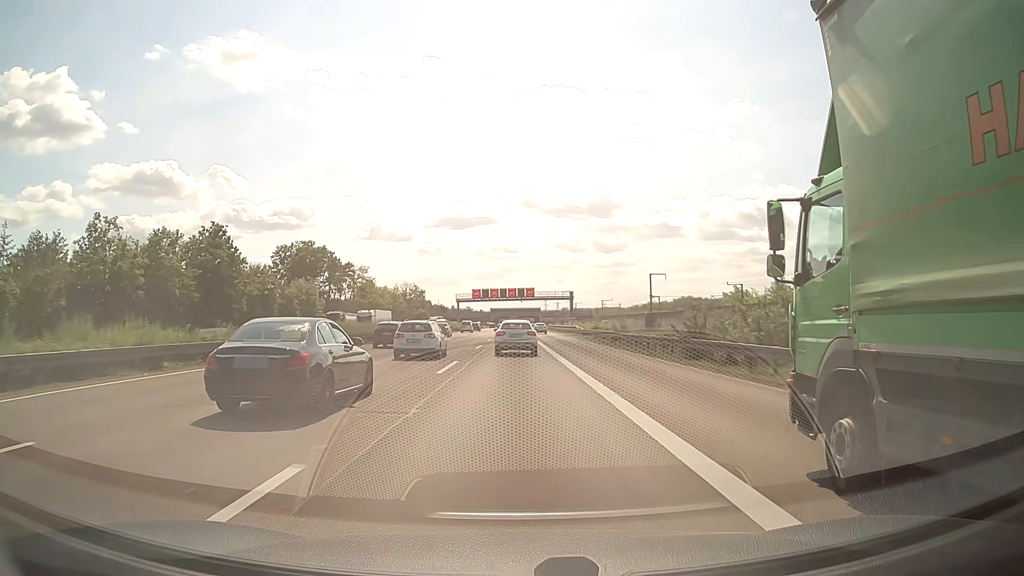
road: motorway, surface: asphalt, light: Day
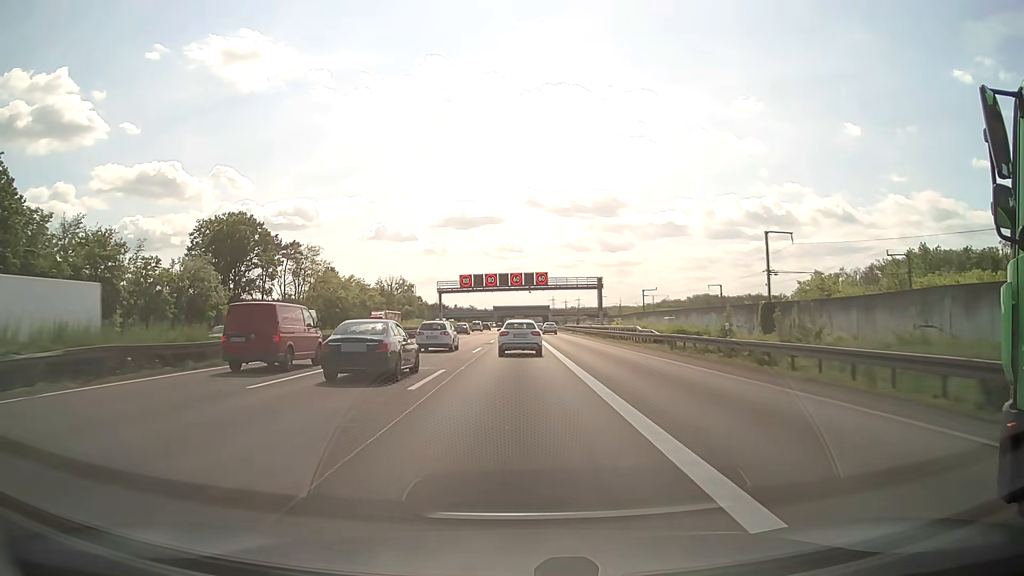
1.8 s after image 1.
(+0.2, +40.7) m; 0°
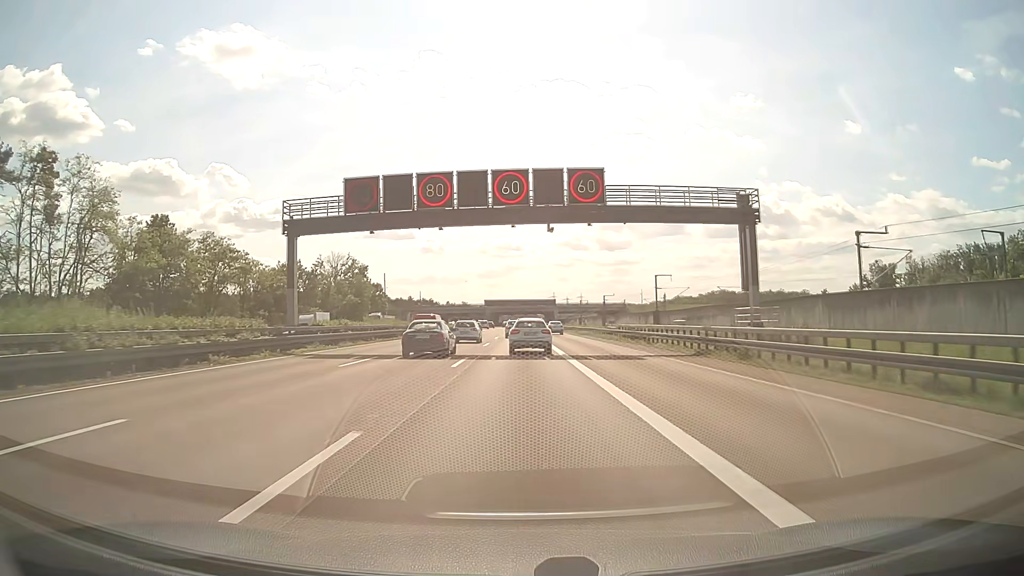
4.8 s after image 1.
(0.0, +65.4) m; 0°
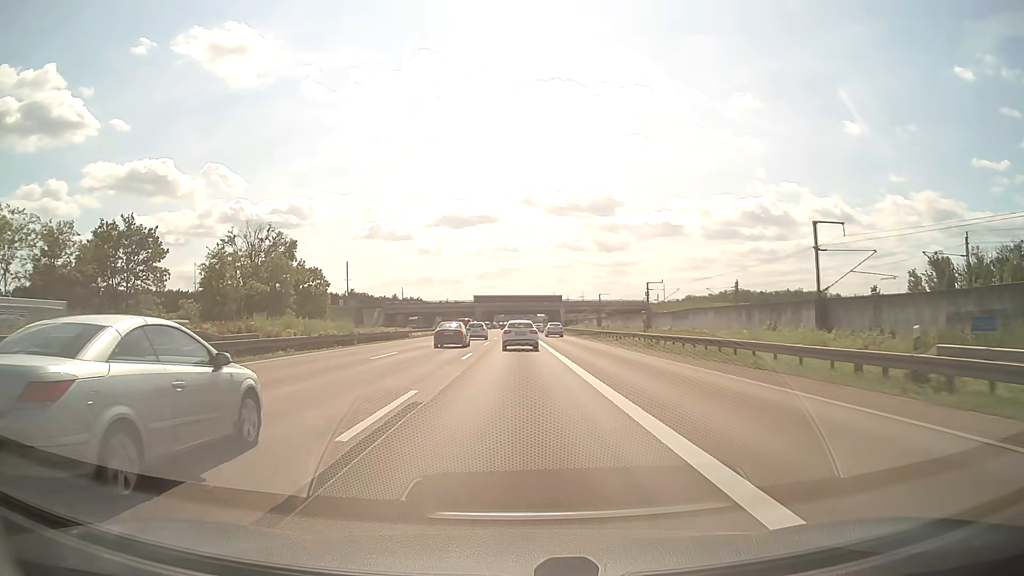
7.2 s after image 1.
(+0.1, +48.6) m; 0°
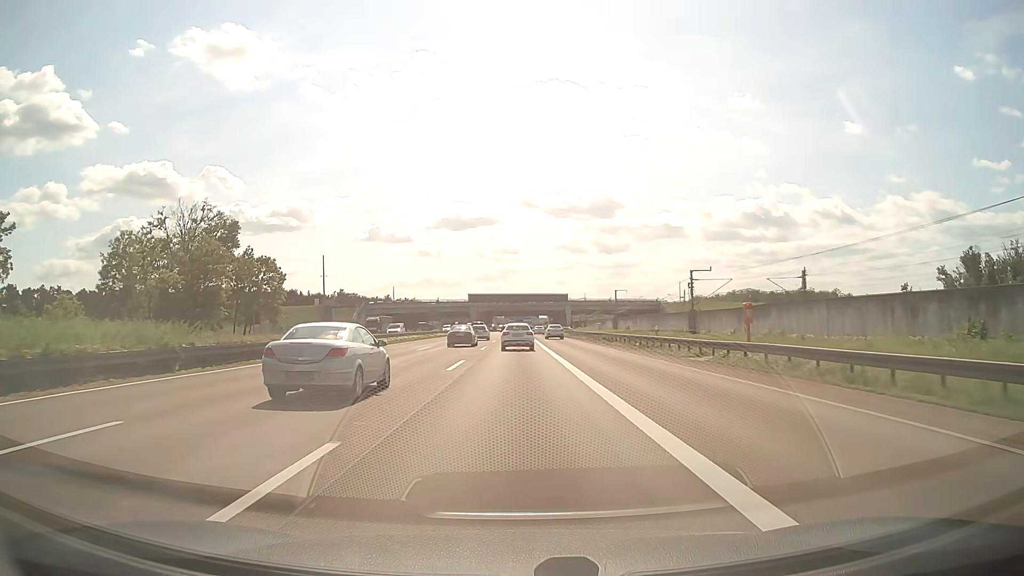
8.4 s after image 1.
(0.0, +23.2) m; 0°
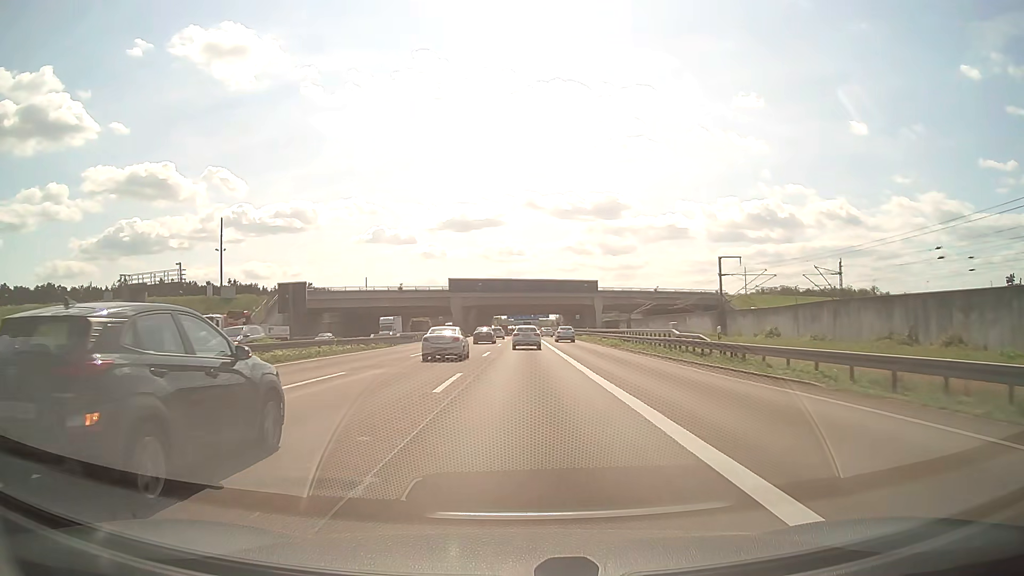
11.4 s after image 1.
(-0.3, +61.0) m; 0°
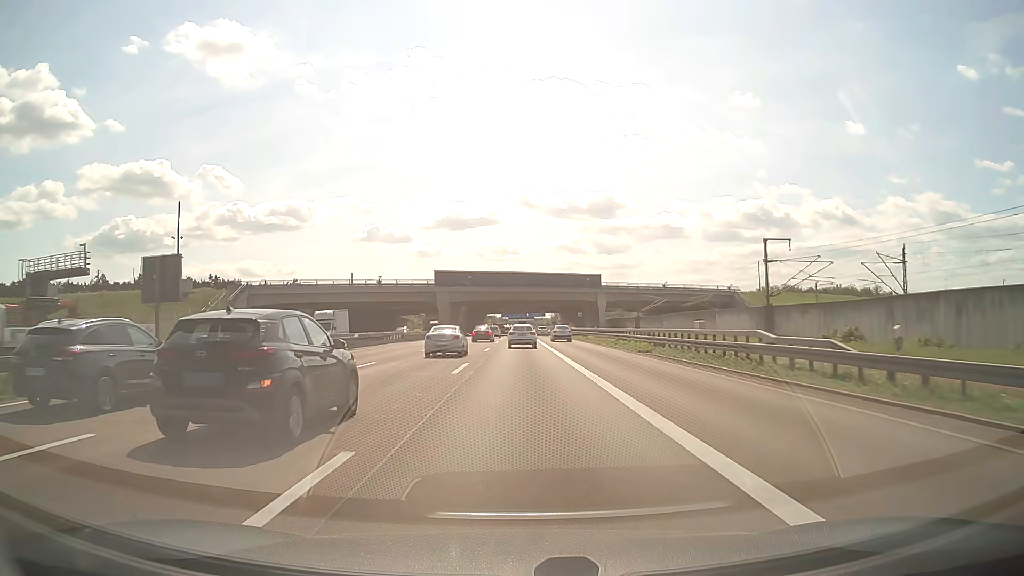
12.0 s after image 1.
(0.0, +13.0) m; 0°
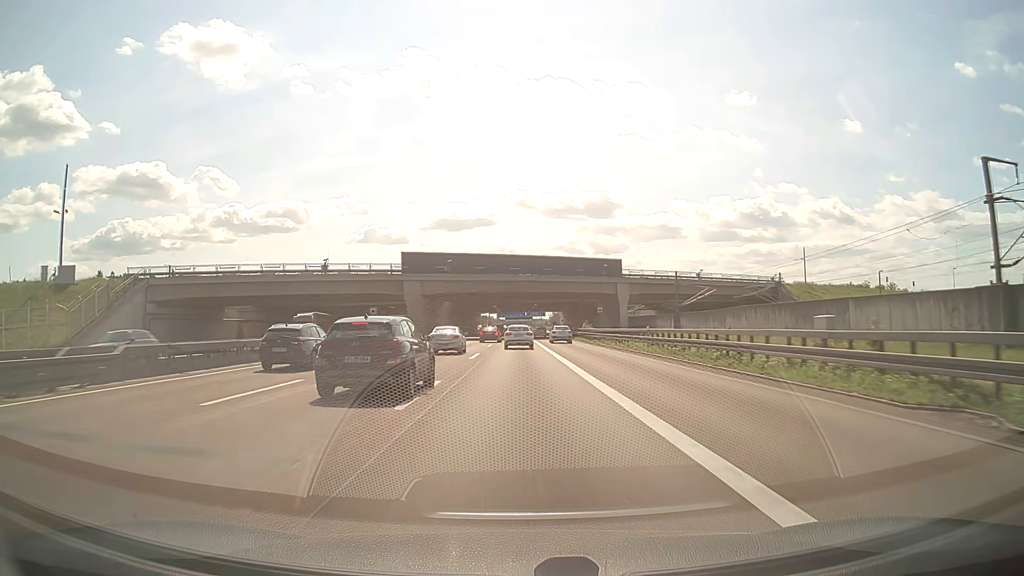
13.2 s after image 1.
(+0.1, +26.6) m; 0°
(0, +10) (0, +20) (0, +30) (0, +40) (0, +50) (0, +60) (0, +70) (0, +80) (0, +90) (0, +100) m
